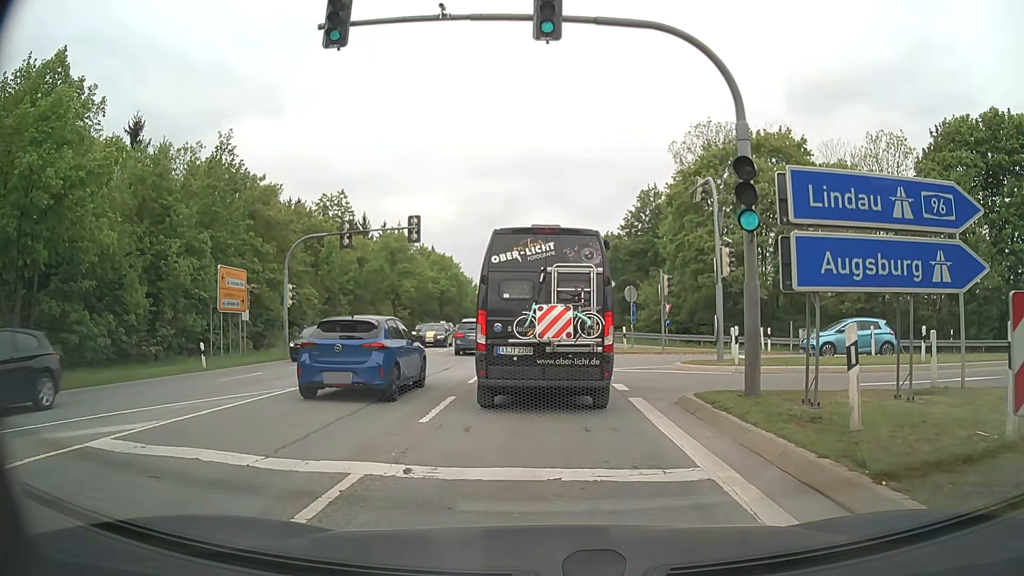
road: secondary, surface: asphalt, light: Day
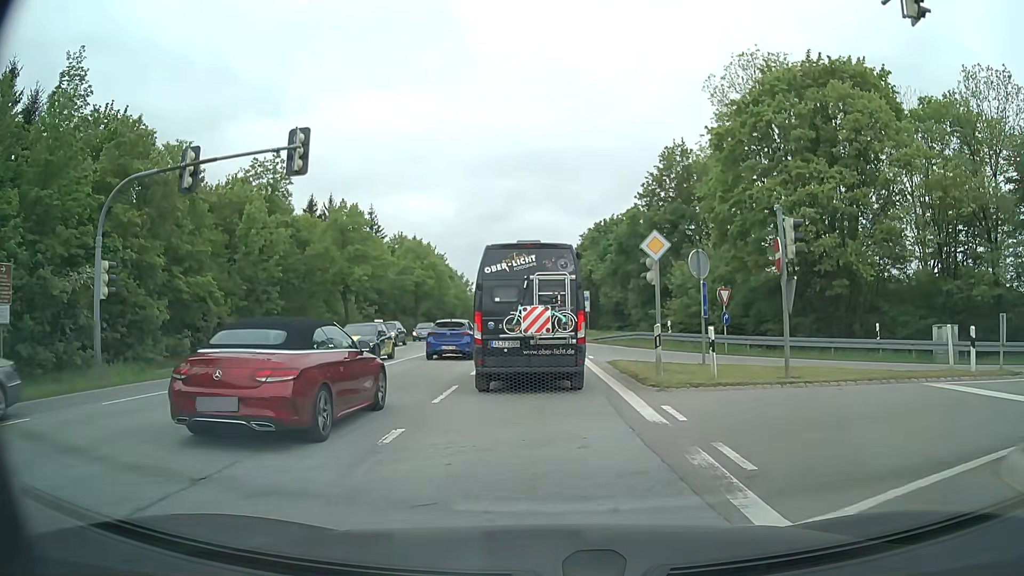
(+0.1, +16.1) m; +1°
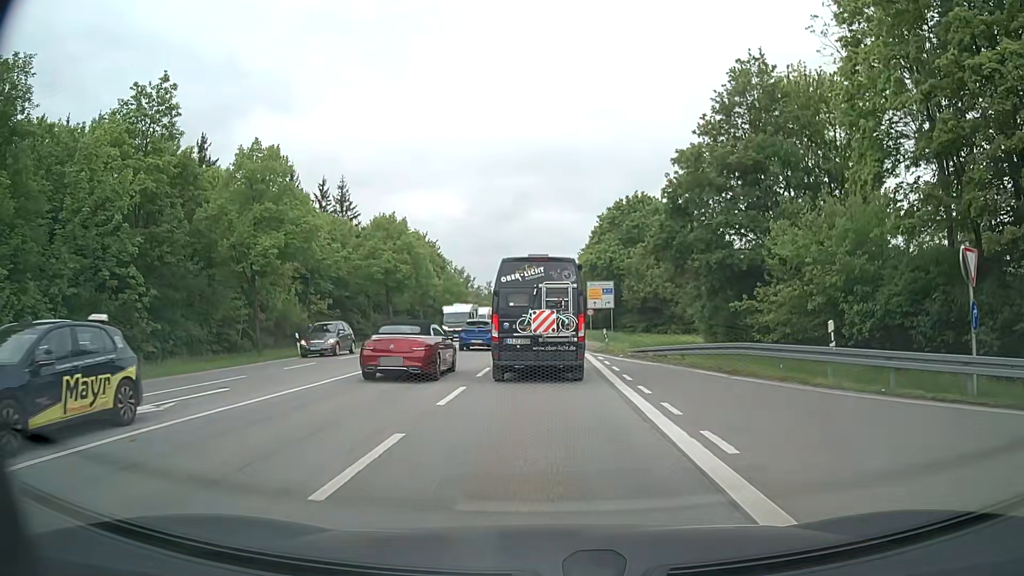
(-0.1, +18.7) m; -1°
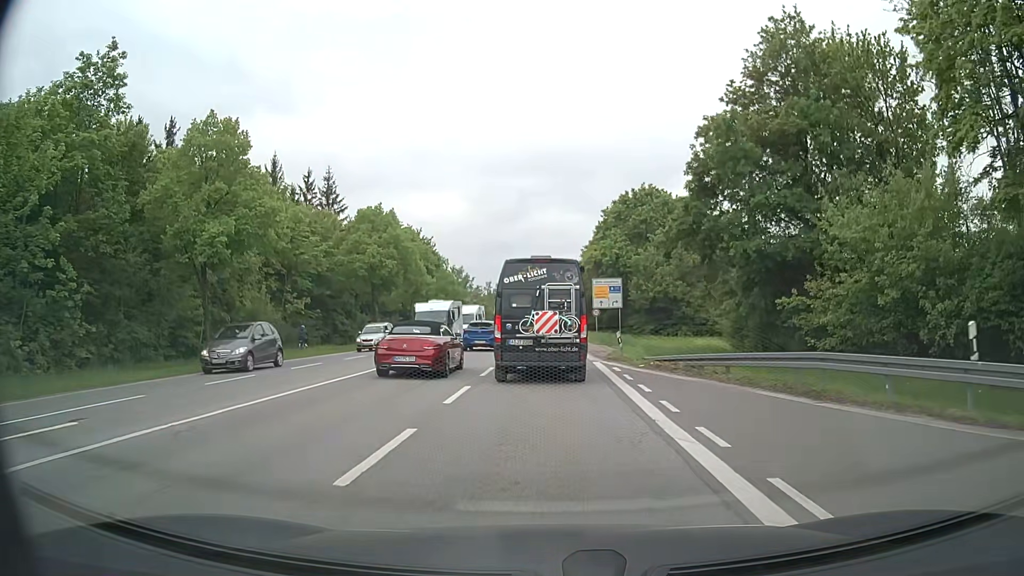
(0.0, +5.6) m; 0°
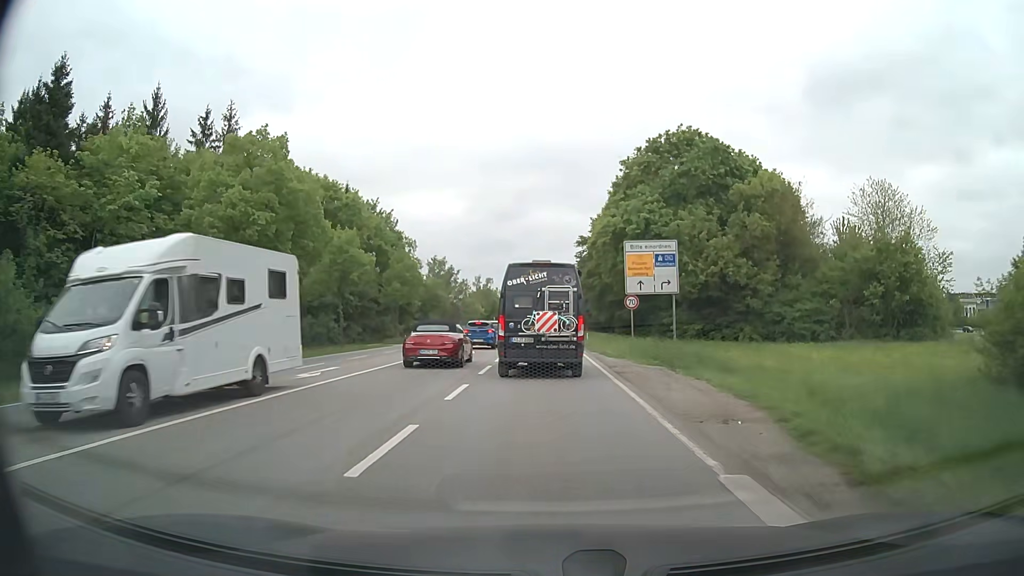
(+0.1, +23.9) m; 0°
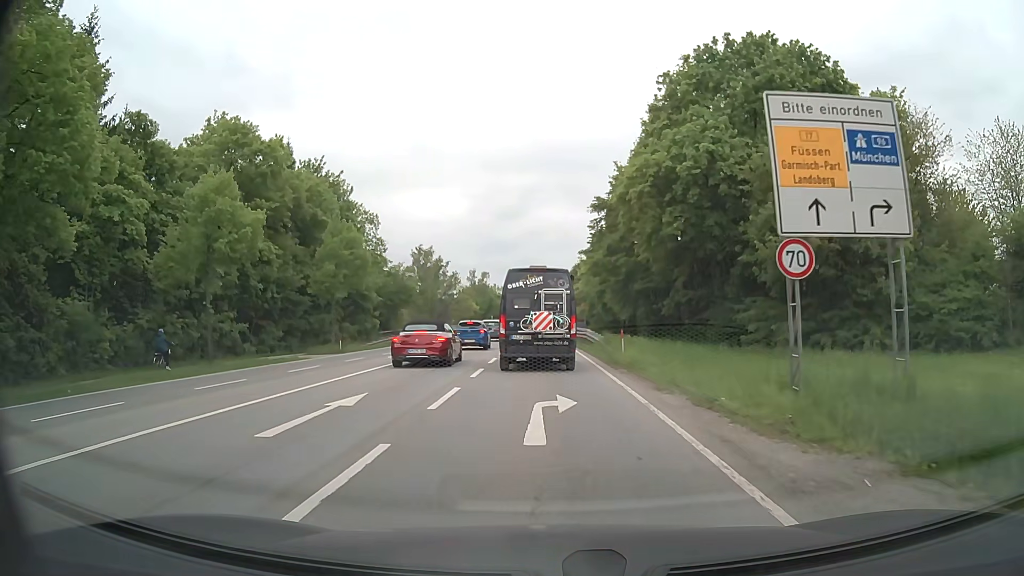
(+0.1, +19.4) m; 0°
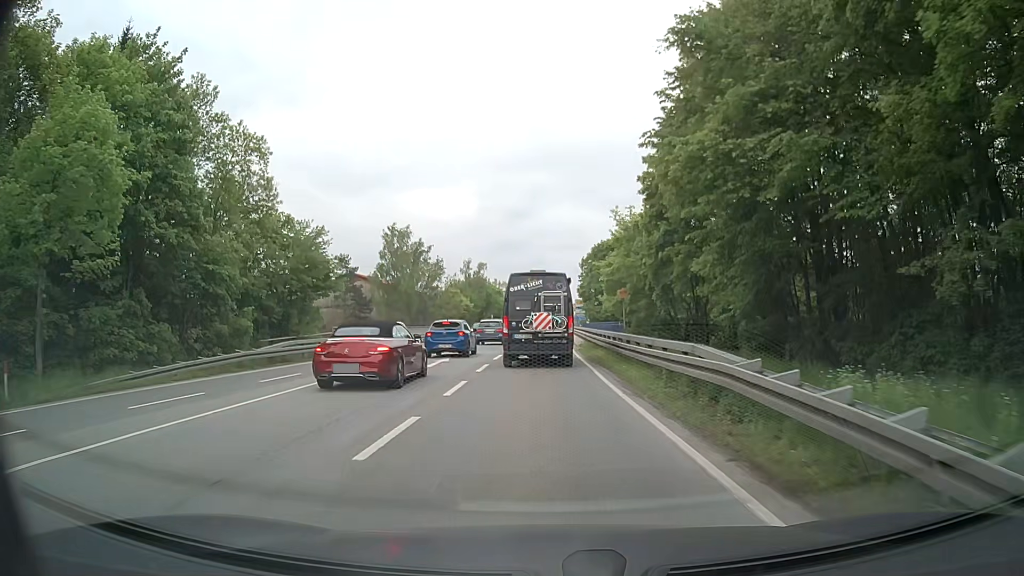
(-0.1, +27.9) m; -1°
(0, +10) (0, +20) (0, +30) (0, +40) (0, +50) (0, +60) (0, +70) (+1, +80) (+1, +90) (+1, +100) m
